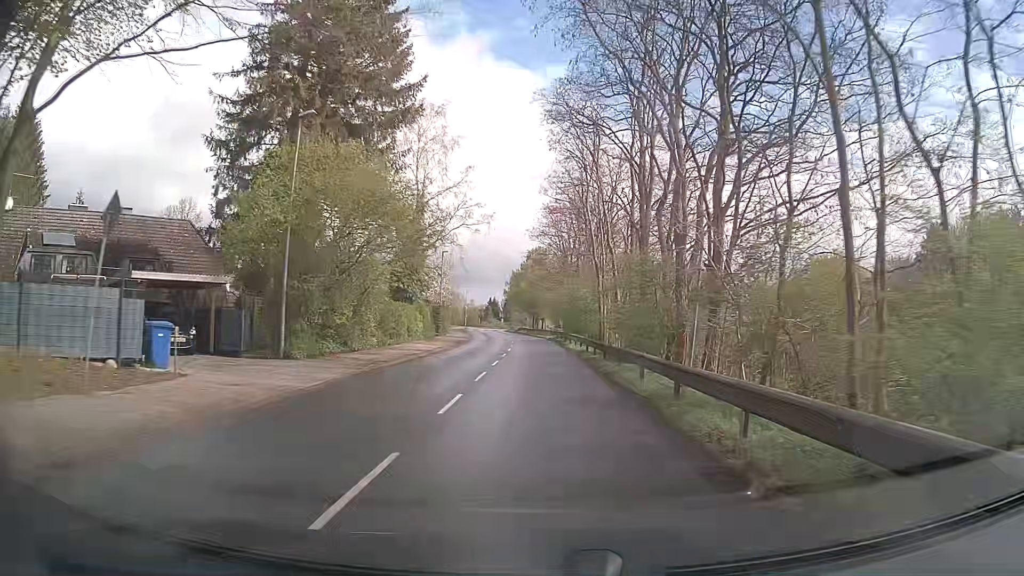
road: tertiary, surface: asphalt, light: Day
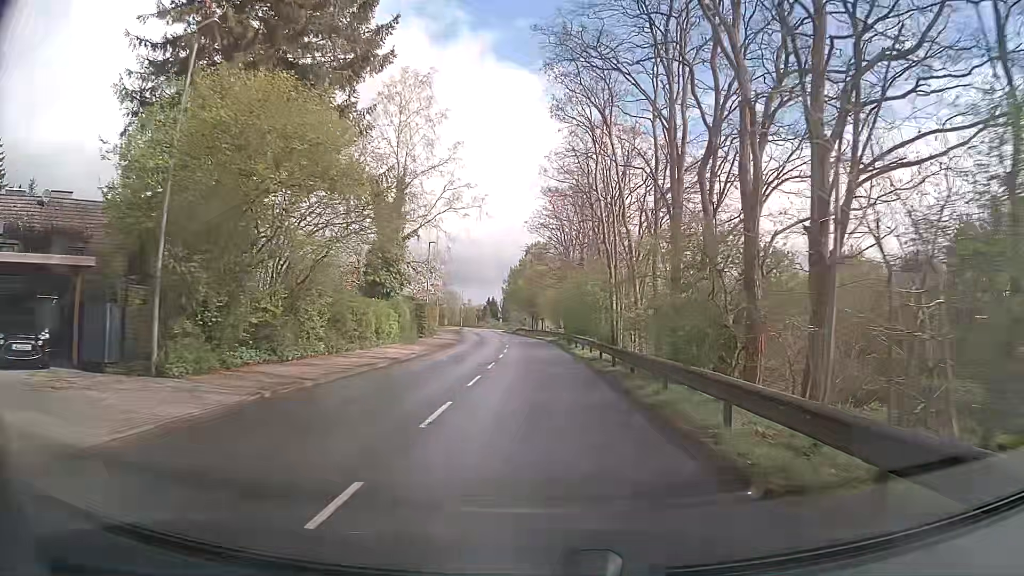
(0.0, +7.3) m; 0°
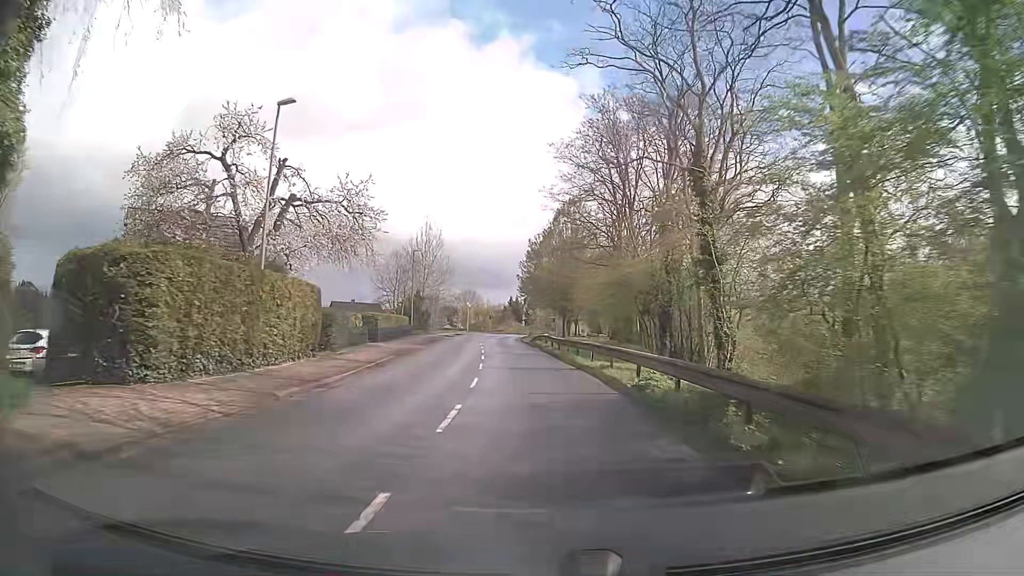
(-0.4, +36.4) m; -2°
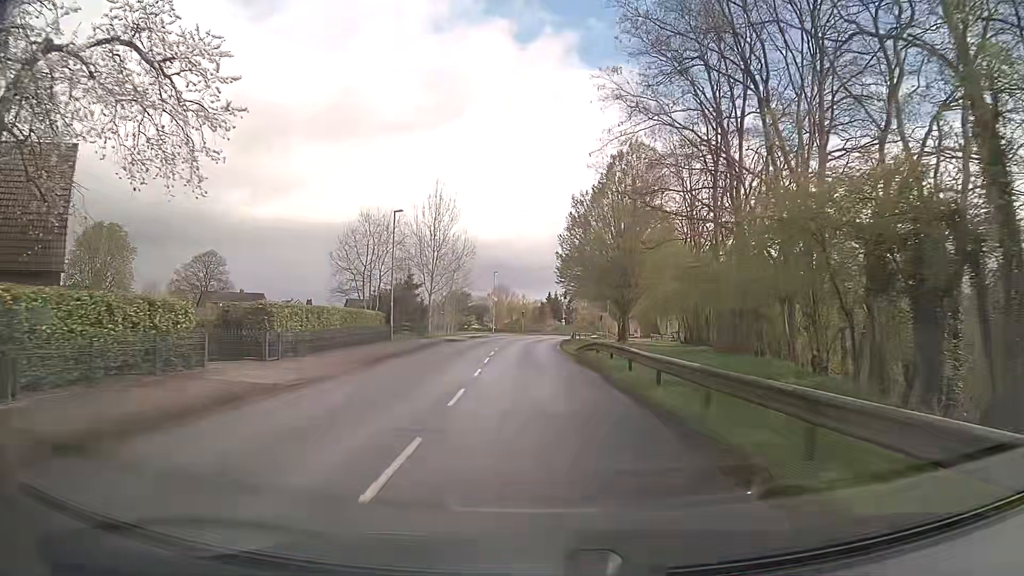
(-0.5, +21.8) m; -3°
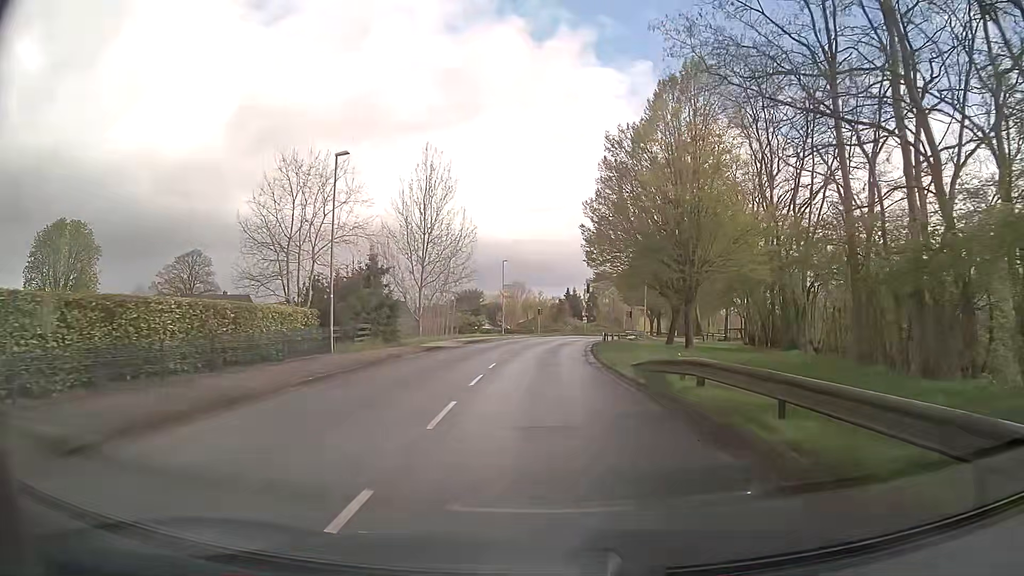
(-0.3, +14.6) m; -2°
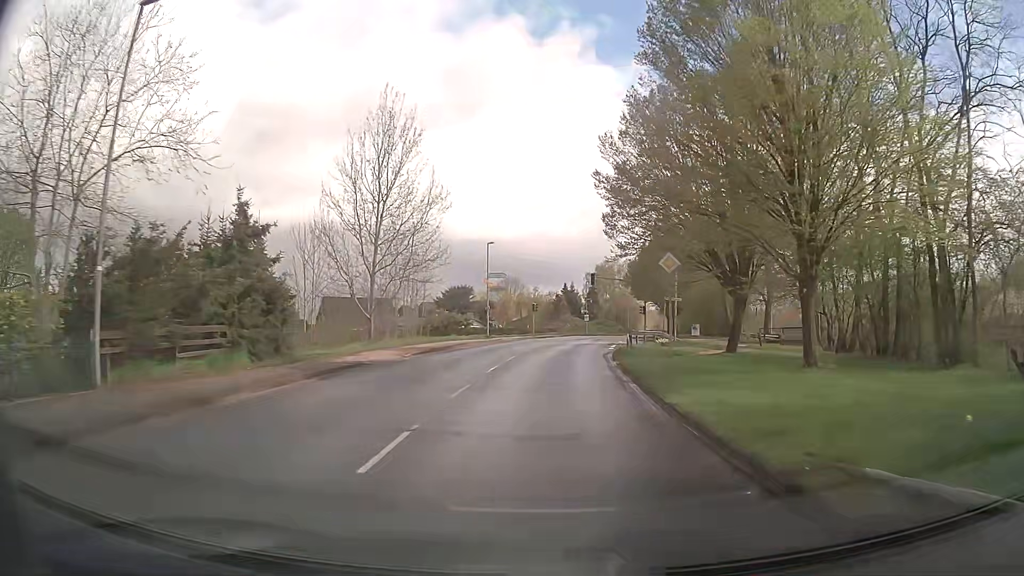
(+0.1, +14.5) m; +1°
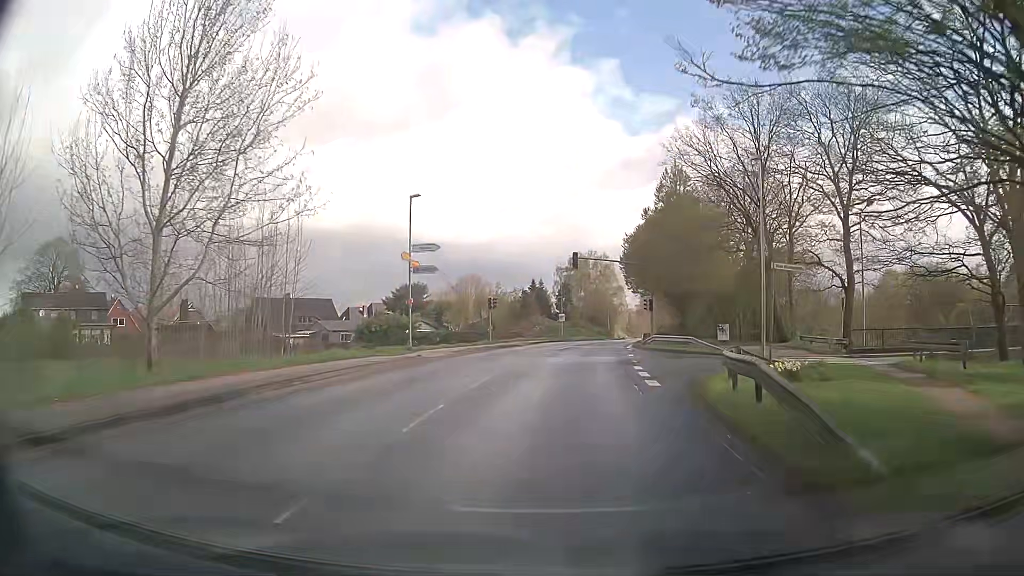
(+0.4, +21.5) m; +2°
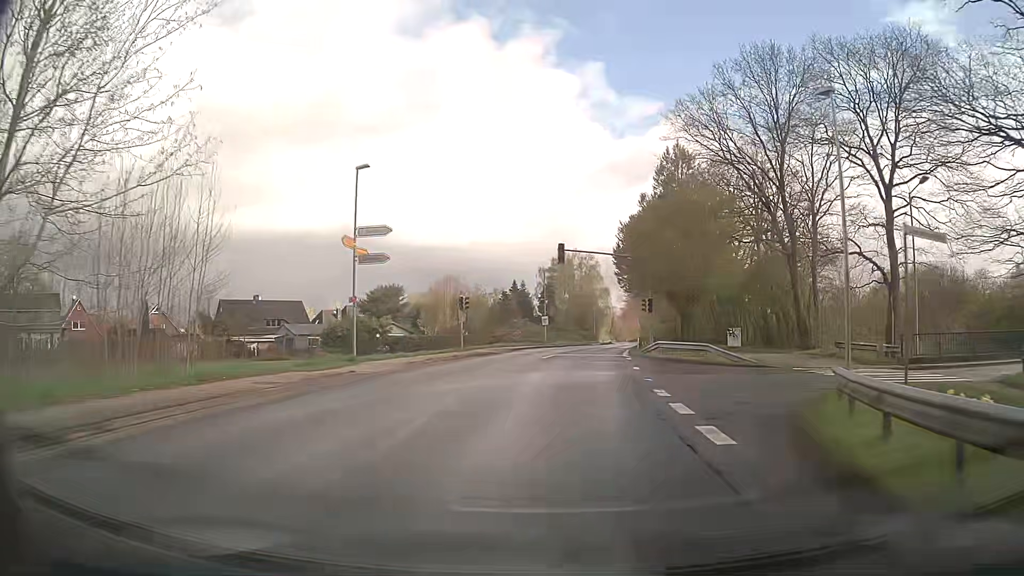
(+0.1, +7.1) m; +1°
(0, +10) (+1, +20) (+2, +30) (+3, +40) (+5, +50) (+7, +60) (+9, +69) (+11, +79) (+13, +89) (+15, +99) m
